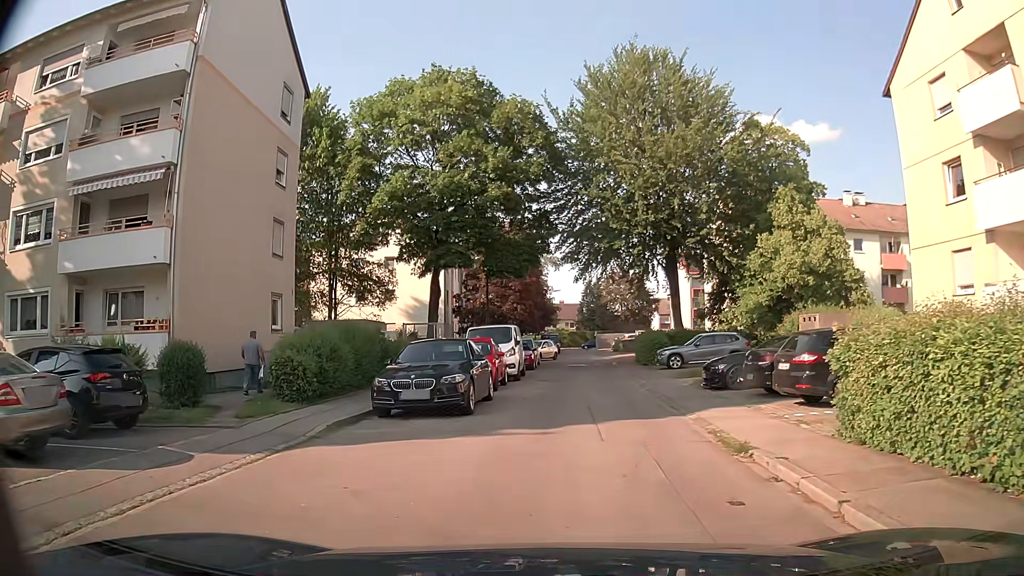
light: Day
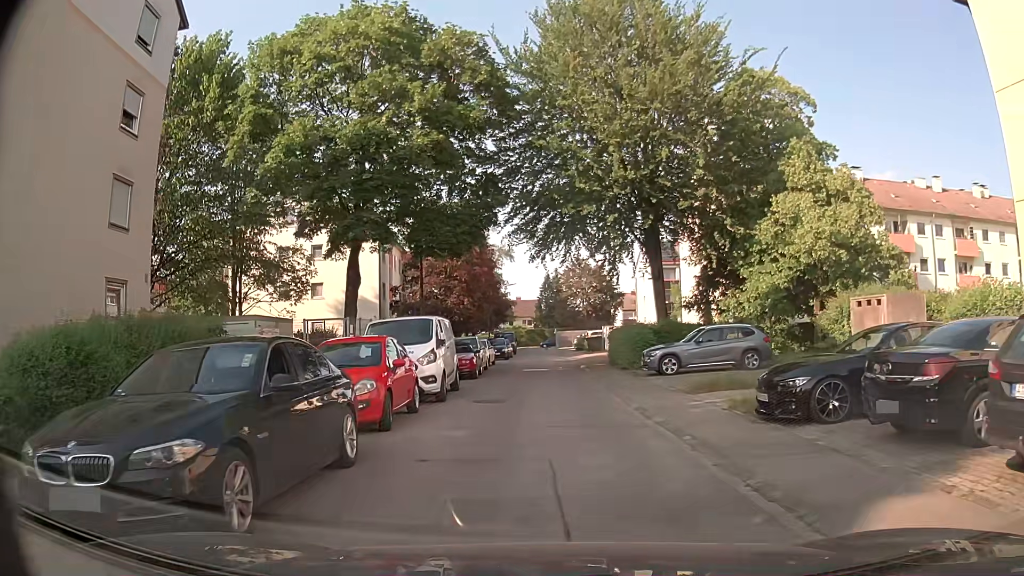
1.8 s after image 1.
(+0.2, +8.4) m; +3°
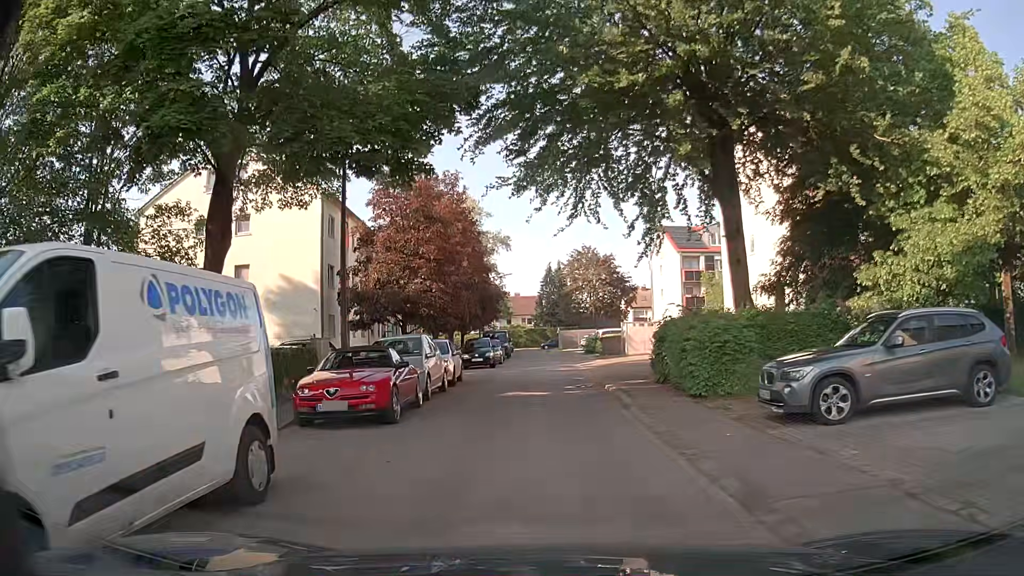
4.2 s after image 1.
(0.0, +13.1) m; 0°
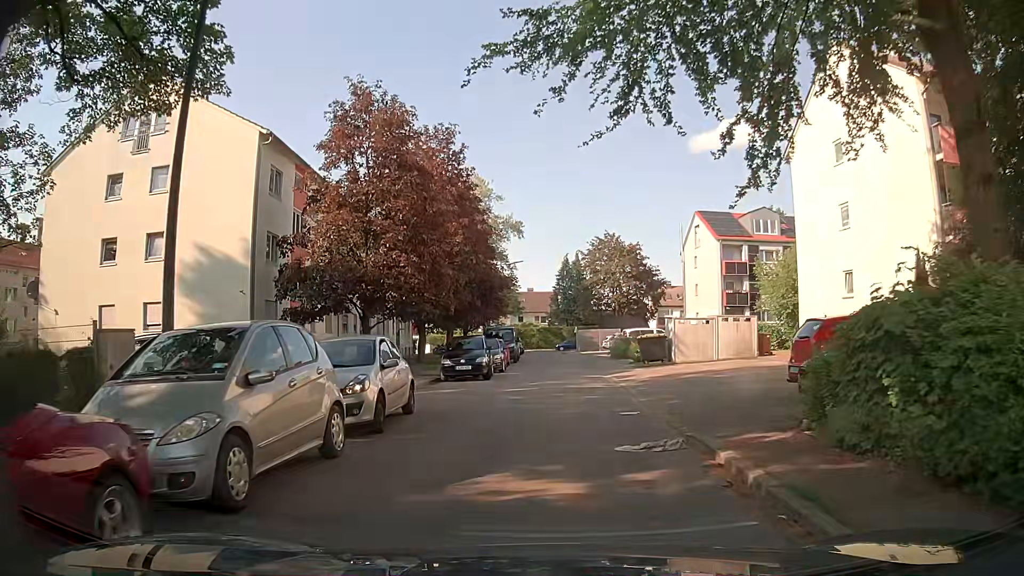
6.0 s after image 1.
(-0.1, +10.7) m; -1°
